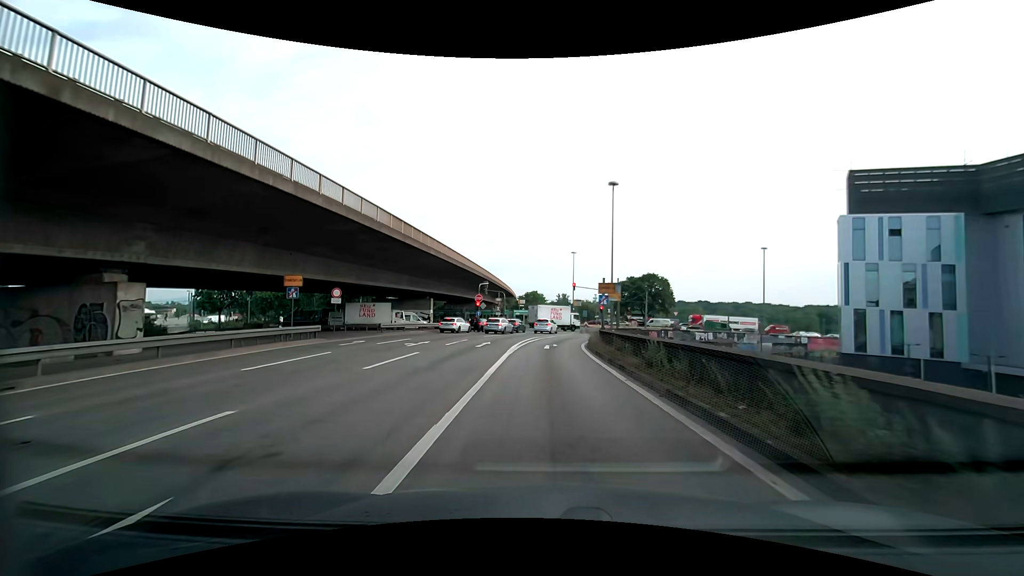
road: motorway_link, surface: asphalt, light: Day
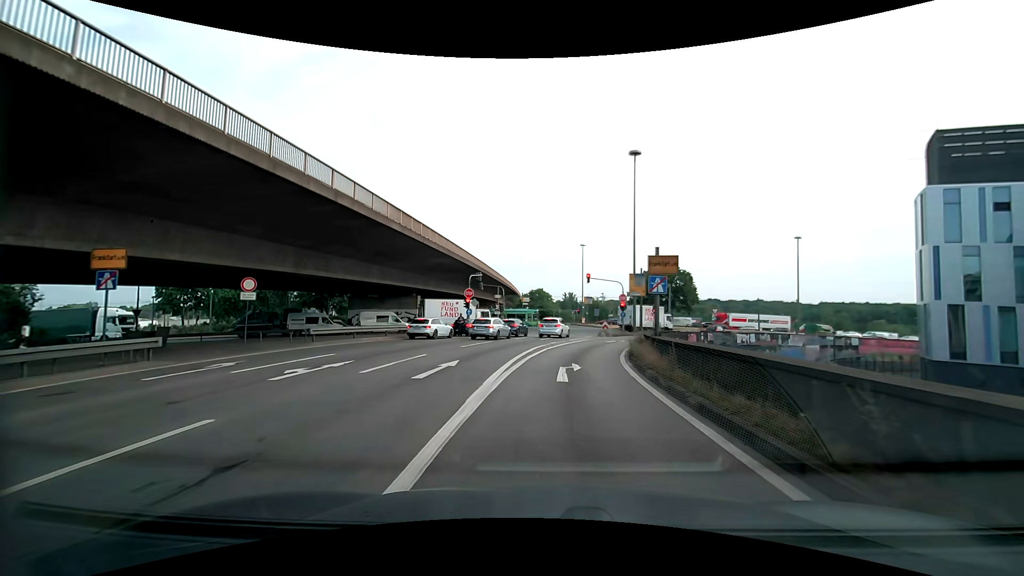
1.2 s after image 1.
(-0.1, +12.4) m; -1°
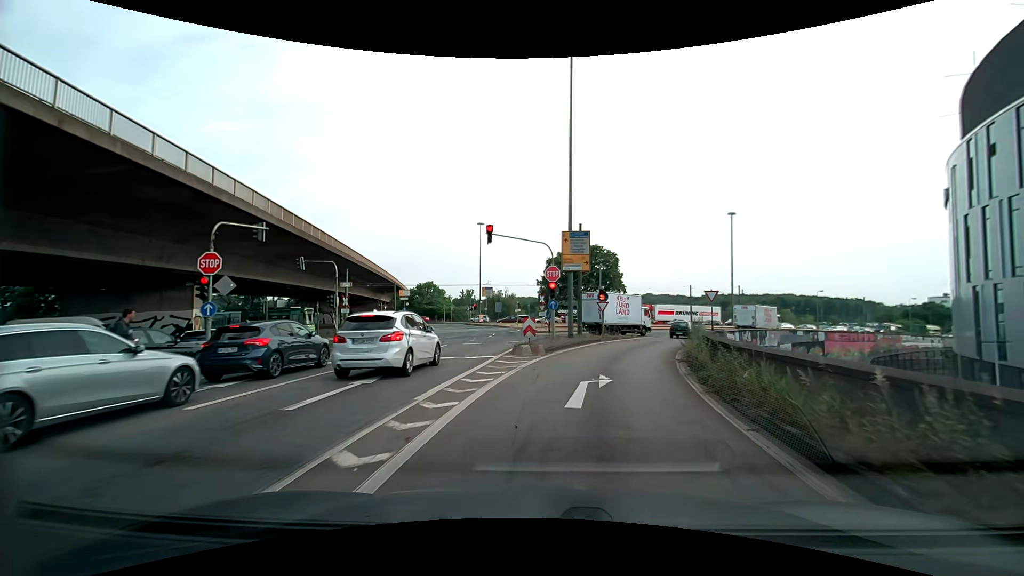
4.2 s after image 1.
(+1.6, +26.2) m; +11°
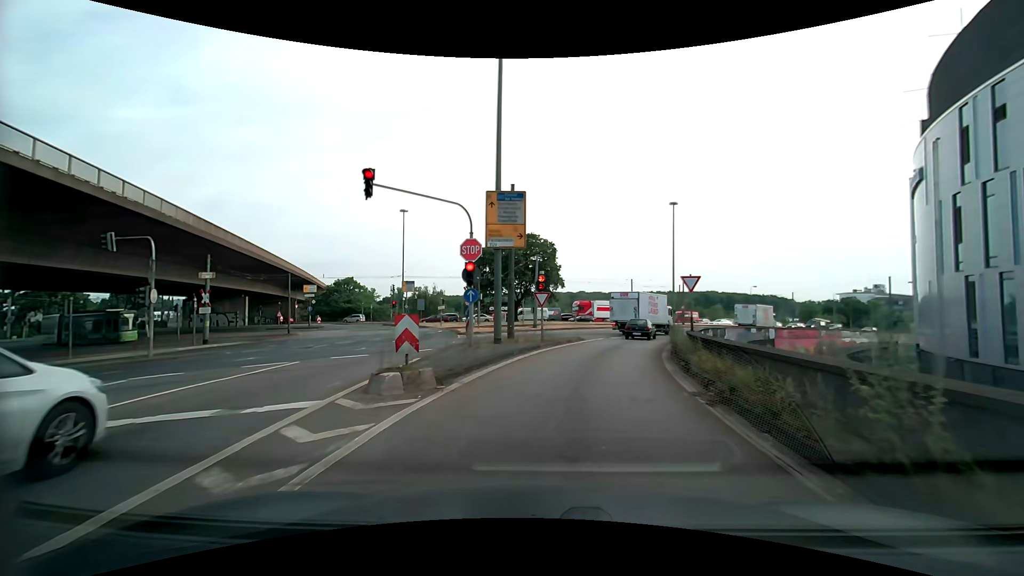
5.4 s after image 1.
(+0.6, +9.4) m; +8°
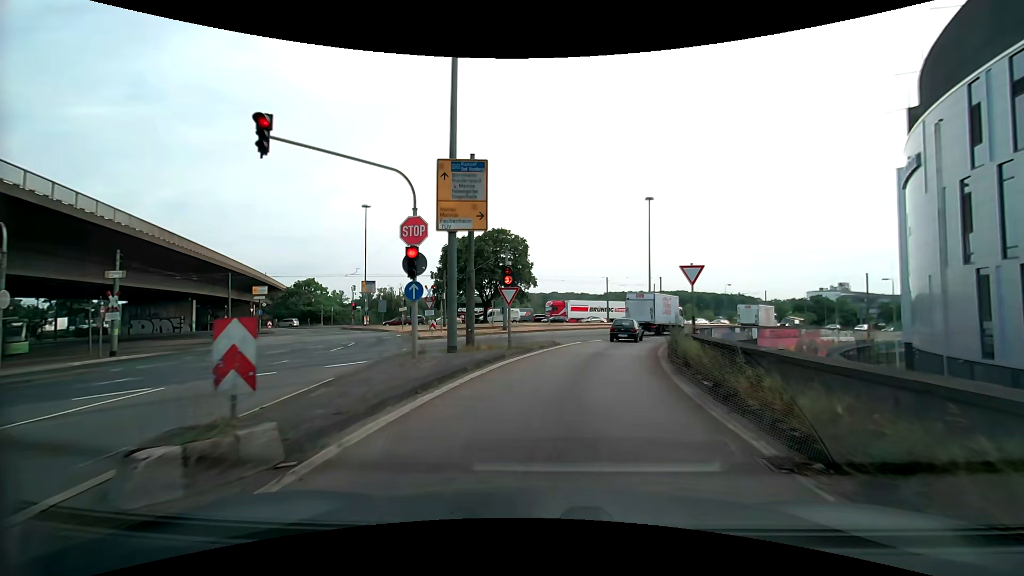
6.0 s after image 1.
(+0.1, +4.5) m; +3°
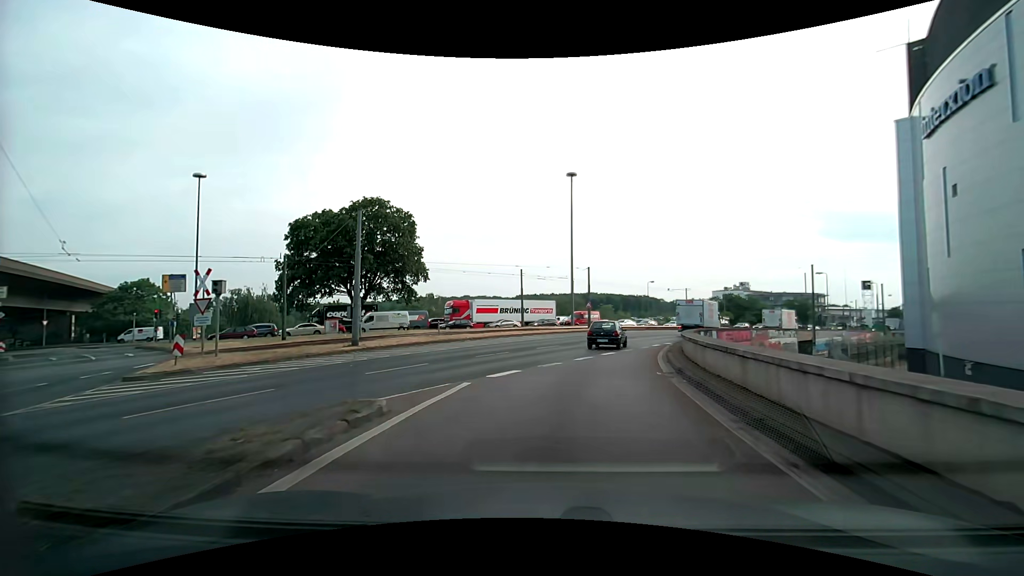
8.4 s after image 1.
(+1.5, +17.3) m; +10°
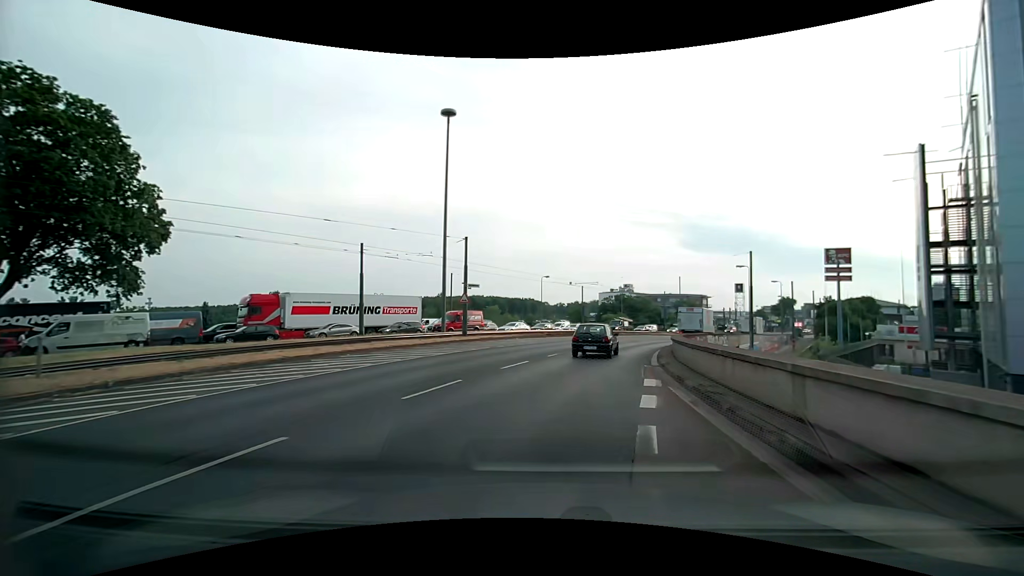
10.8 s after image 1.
(+2.1, +21.4) m; +13°
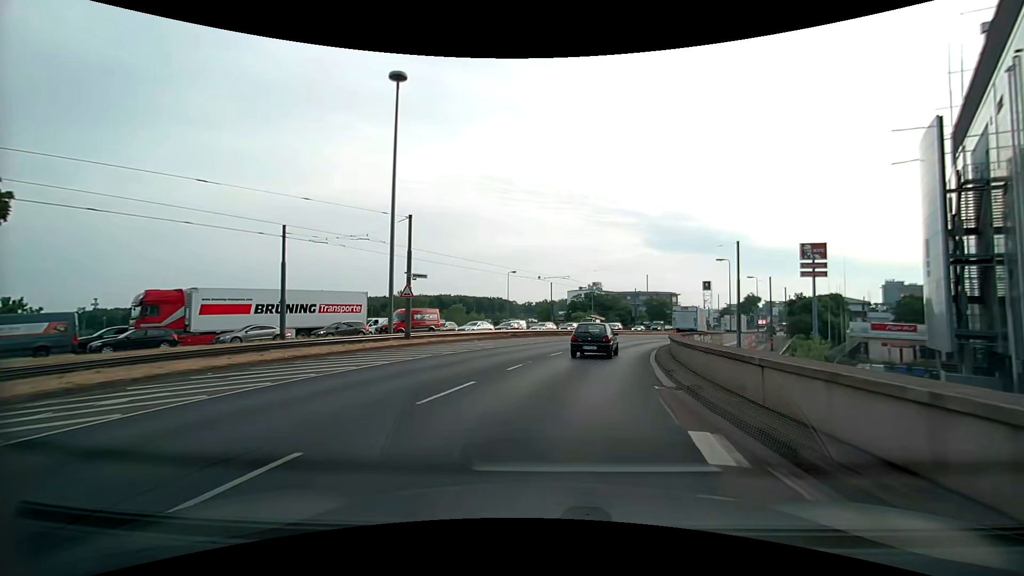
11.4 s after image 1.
(+0.2, +6.5) m; +2°
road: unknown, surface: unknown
(+1, +10) (+2, +20) (+3, +30) (+6, +39) (+9, +49) (+14, +58) (+18, +67) (+23, +75) (+29, +84) (+34, +93) m
